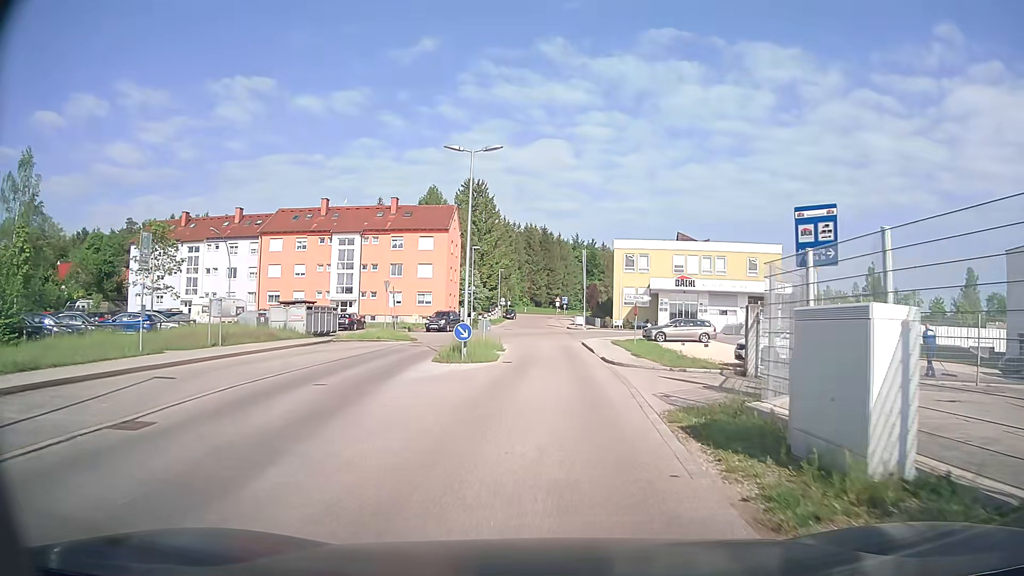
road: unclassified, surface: asphalt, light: Day
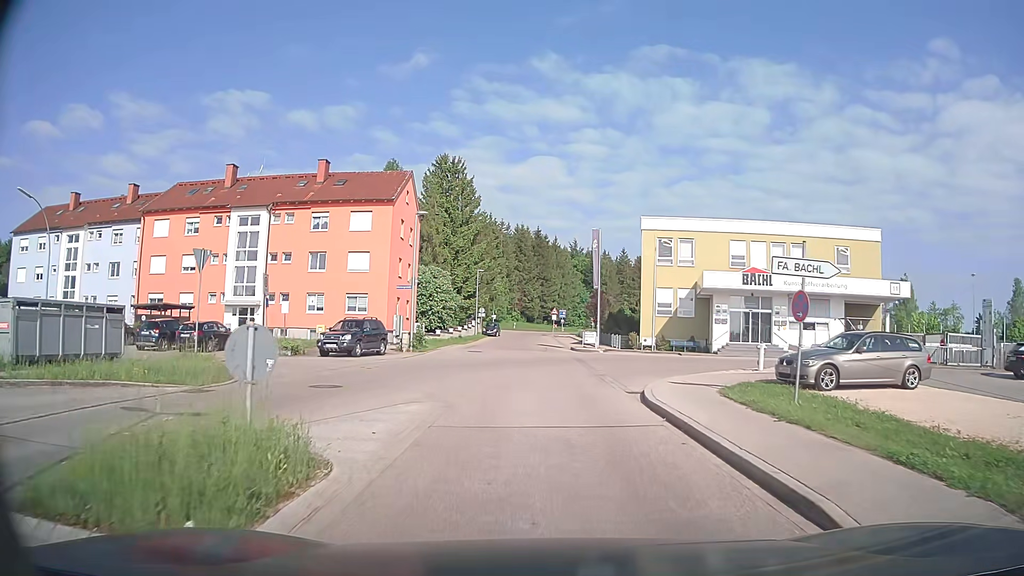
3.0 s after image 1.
(+0.1, +24.2) m; 0°
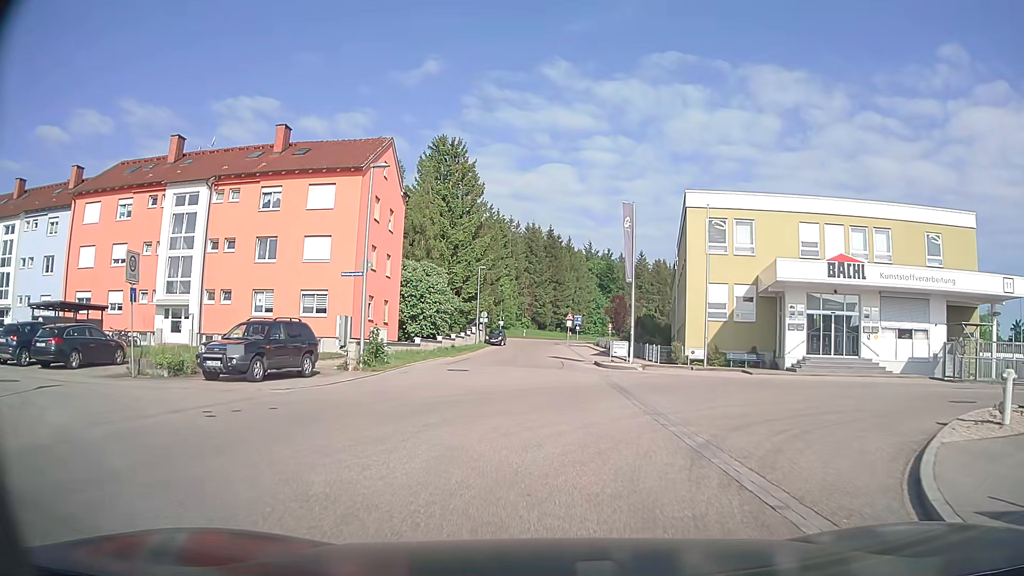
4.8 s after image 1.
(0.0, +11.5) m; -1°
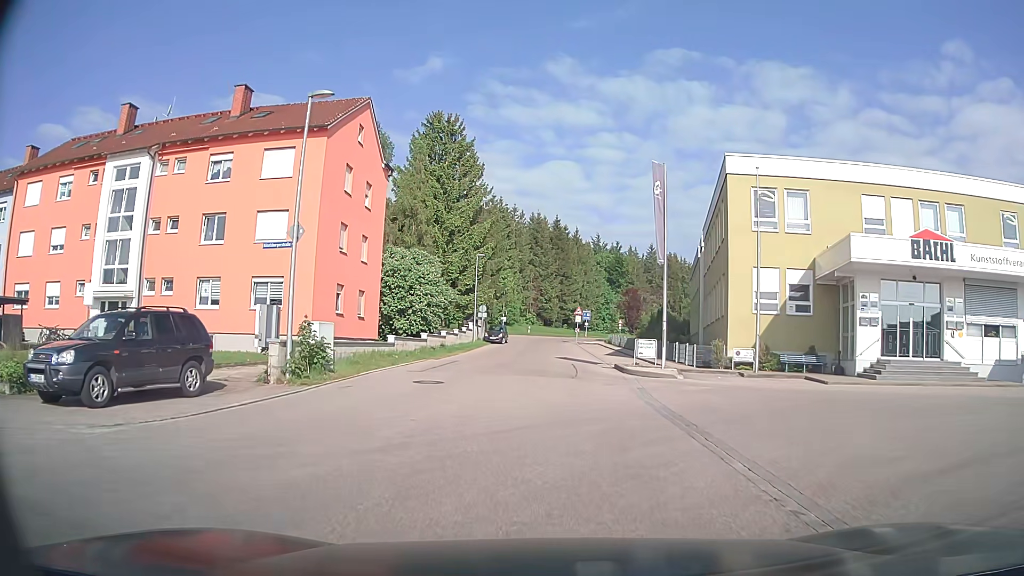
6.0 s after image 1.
(+0.1, +7.4) m; 0°
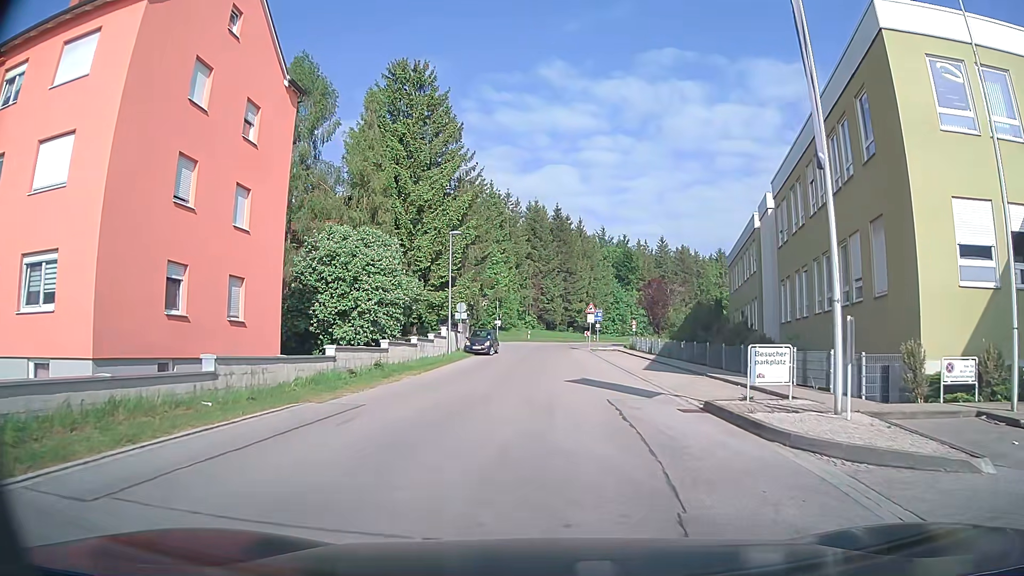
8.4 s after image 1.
(0.0, +15.7) m; 0°
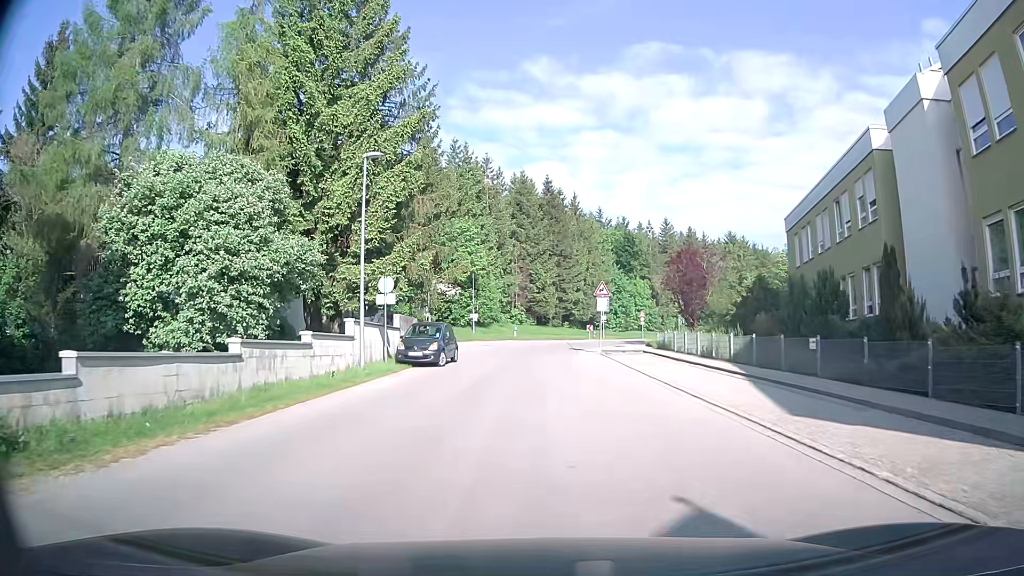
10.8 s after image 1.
(+0.1, +17.5) m; 0°
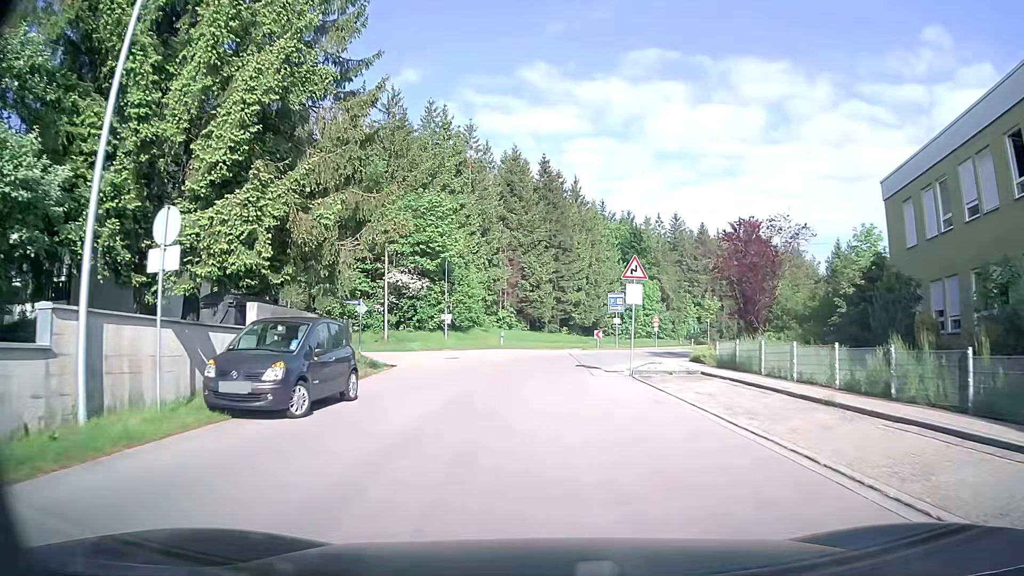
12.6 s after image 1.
(+0.3, +14.2) m; +1°
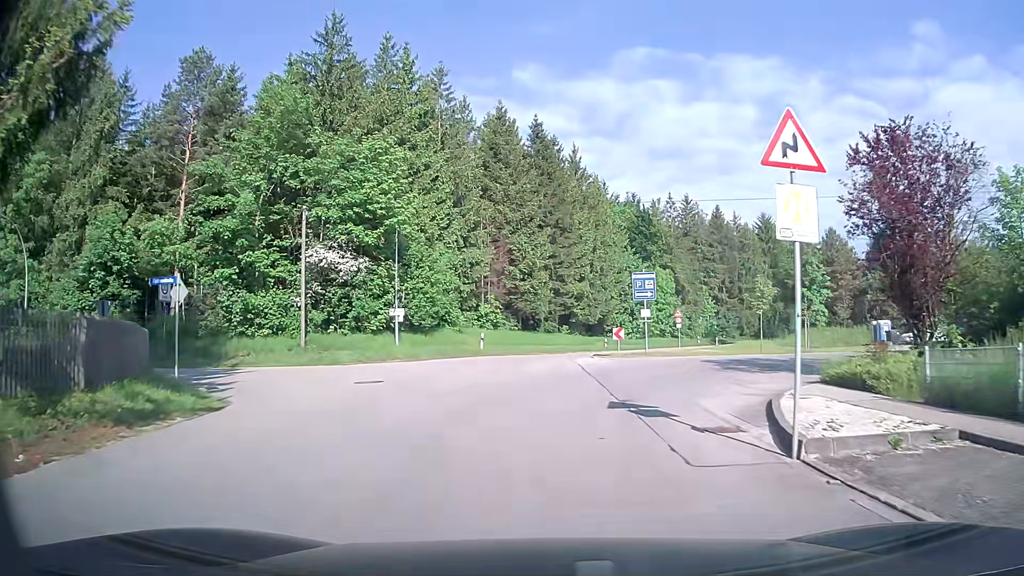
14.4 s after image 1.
(+0.1, +14.2) m; 0°
(0, +10) (0, +20) (0, +30) (+1, +40) (+4, +49) (+8, +59) (+12, +68) (+18, +76) (+24, +84) (+31, +91) m
